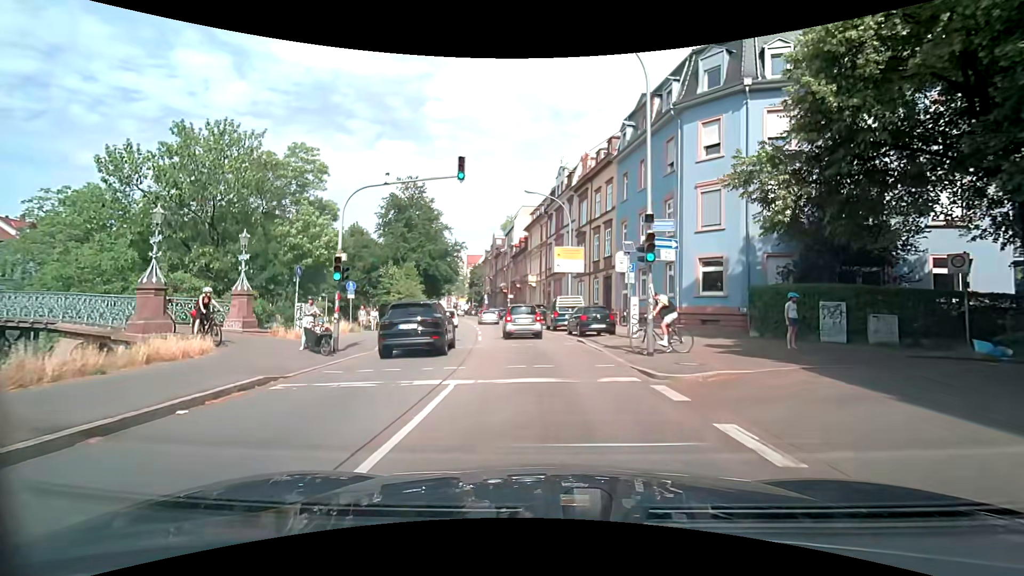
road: primary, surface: asphalt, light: Day
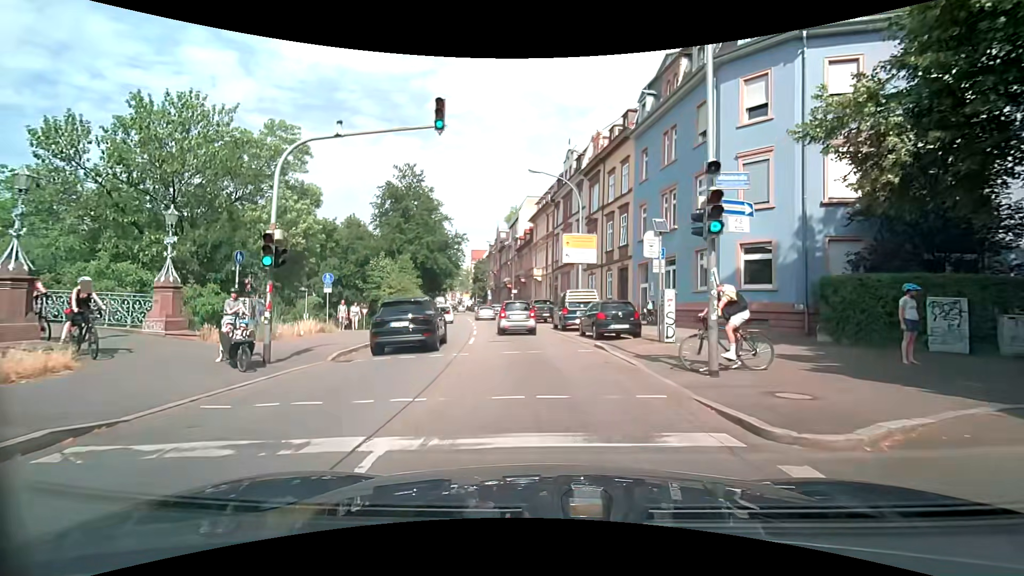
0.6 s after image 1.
(-0.1, +4.5) m; -1°
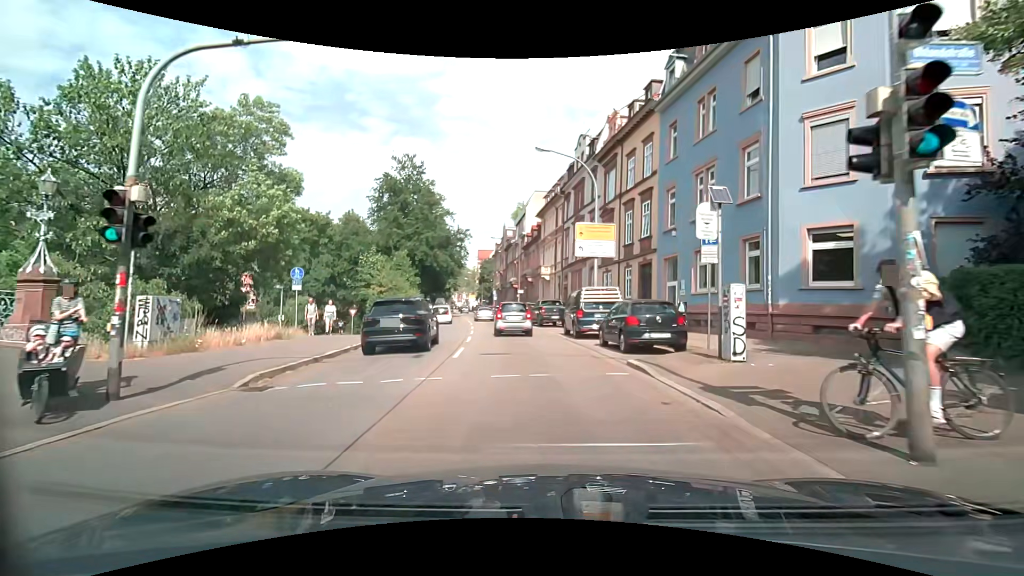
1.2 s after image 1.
(0.0, +4.6) m; -1°
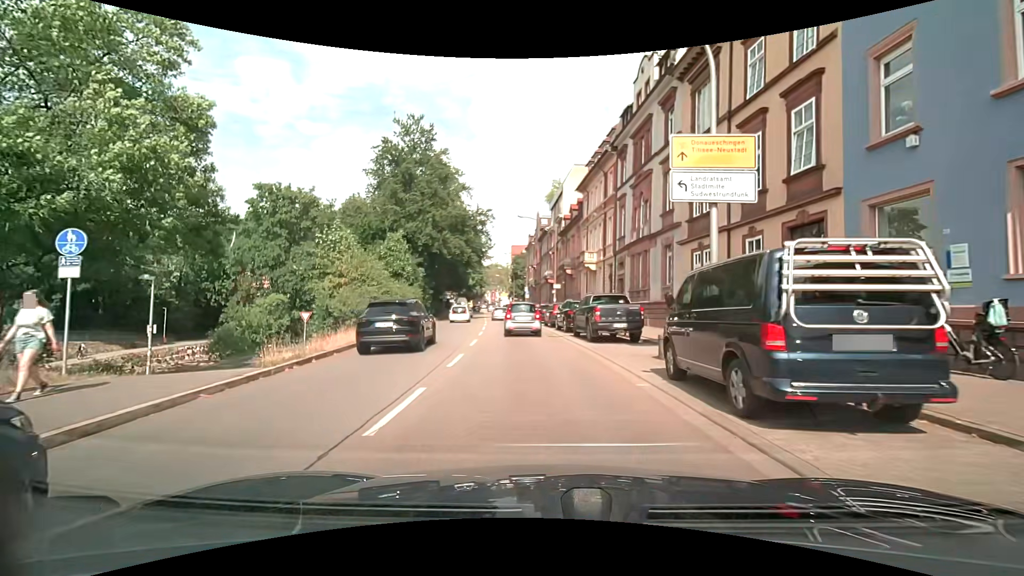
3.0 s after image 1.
(-0.4, +13.6) m; -4°
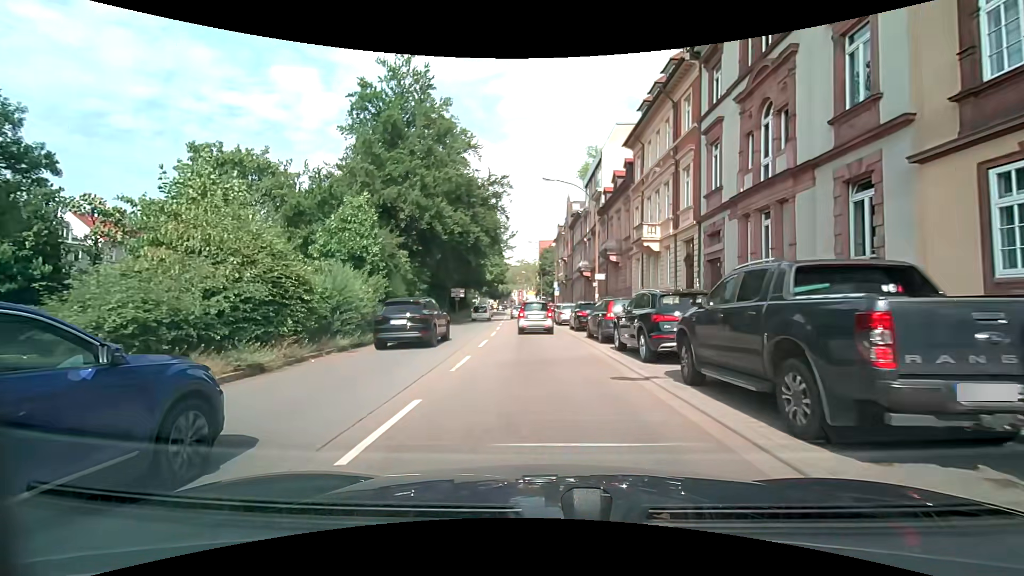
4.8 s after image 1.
(-0.6, +13.1) m; -4°
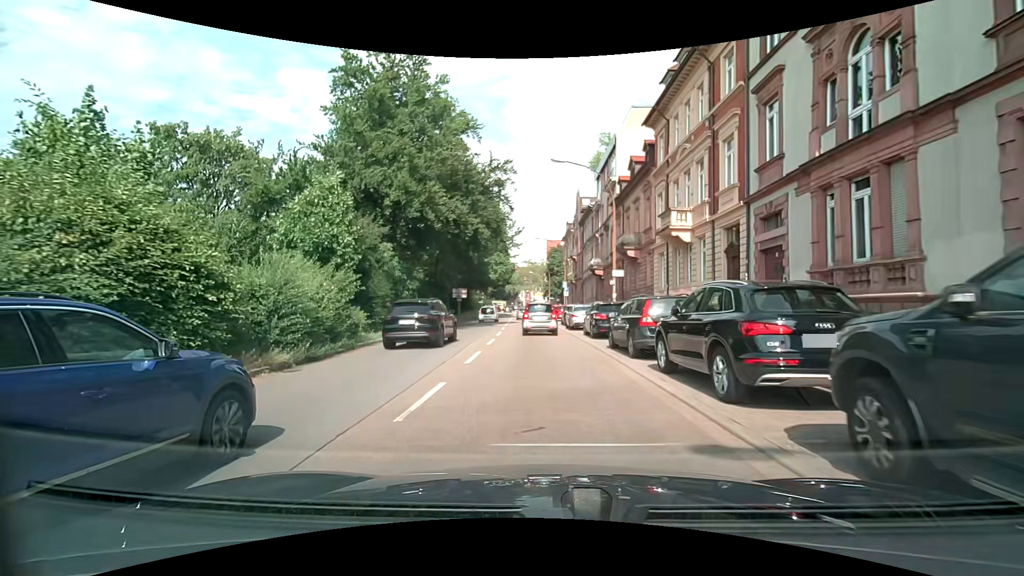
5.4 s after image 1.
(0.0, +4.4) m; 0°
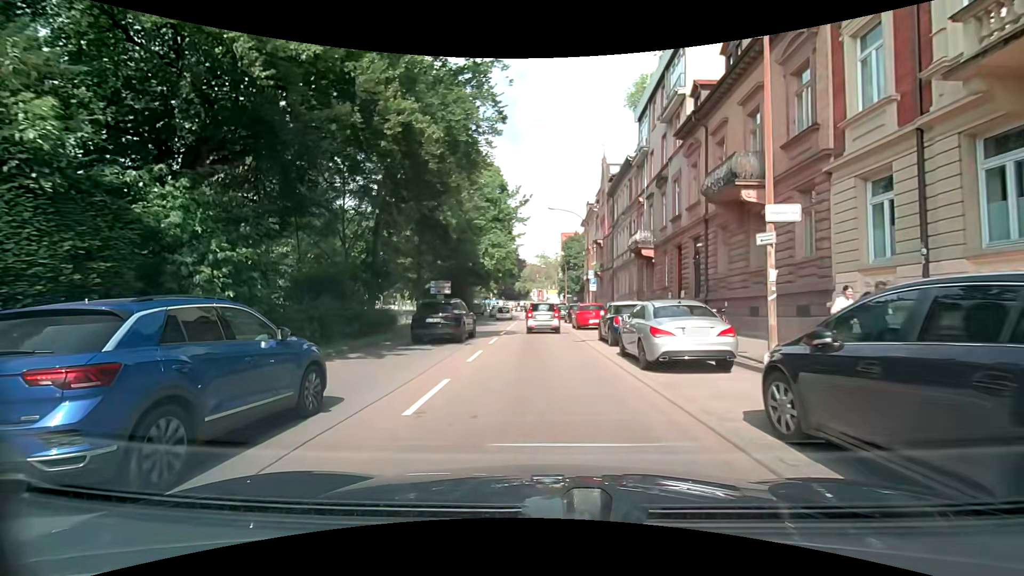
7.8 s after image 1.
(-0.4, +17.7) m; -2°
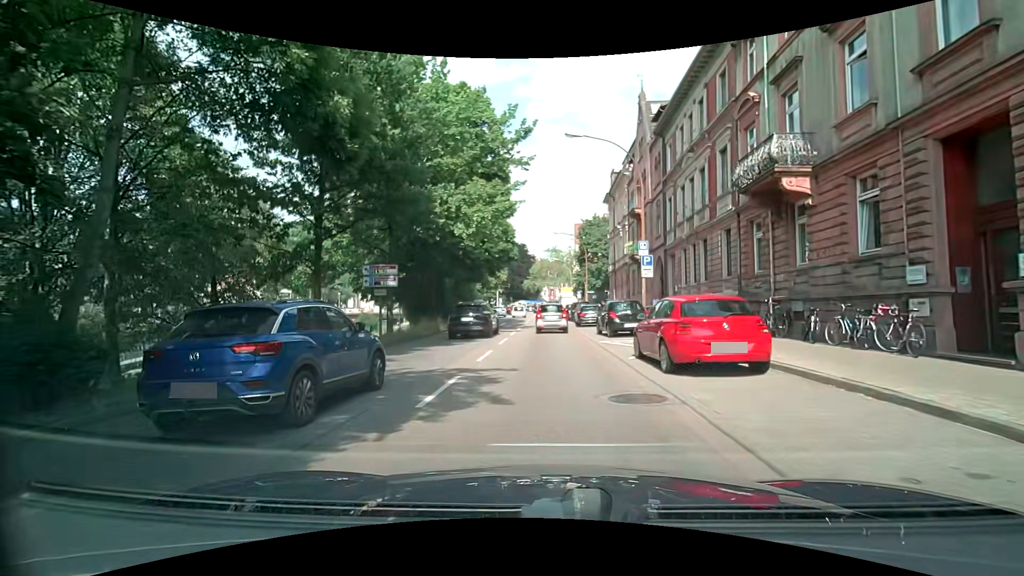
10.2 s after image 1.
(-0.2, +17.6) m; -1°
(0, +10) (0, +20) (0, +30) (0, +40) (0, +50) (0, +60) (0, +70) (0, +80) (-1, +90) (-1, +100) m
